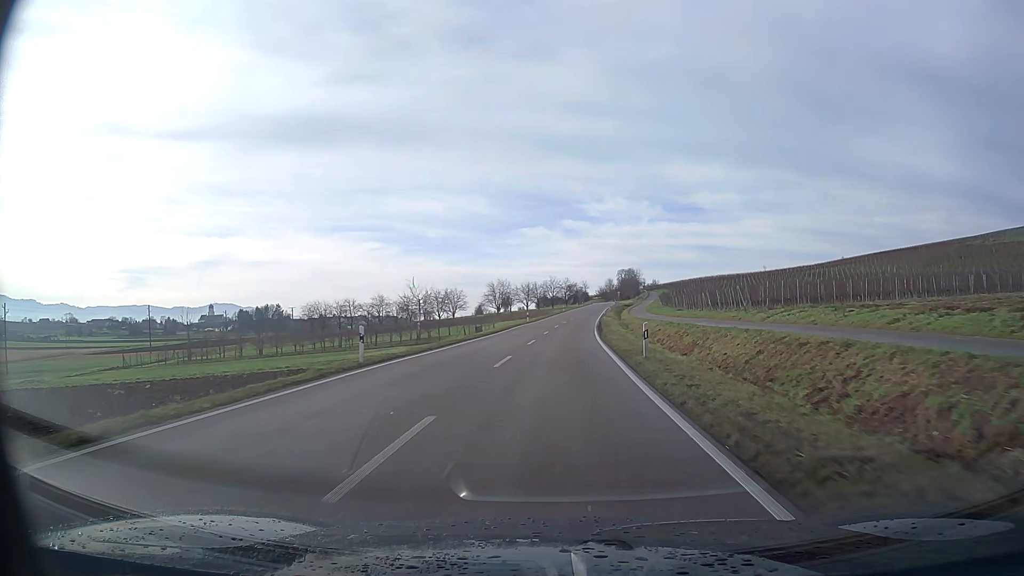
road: primary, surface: asphalt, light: Day
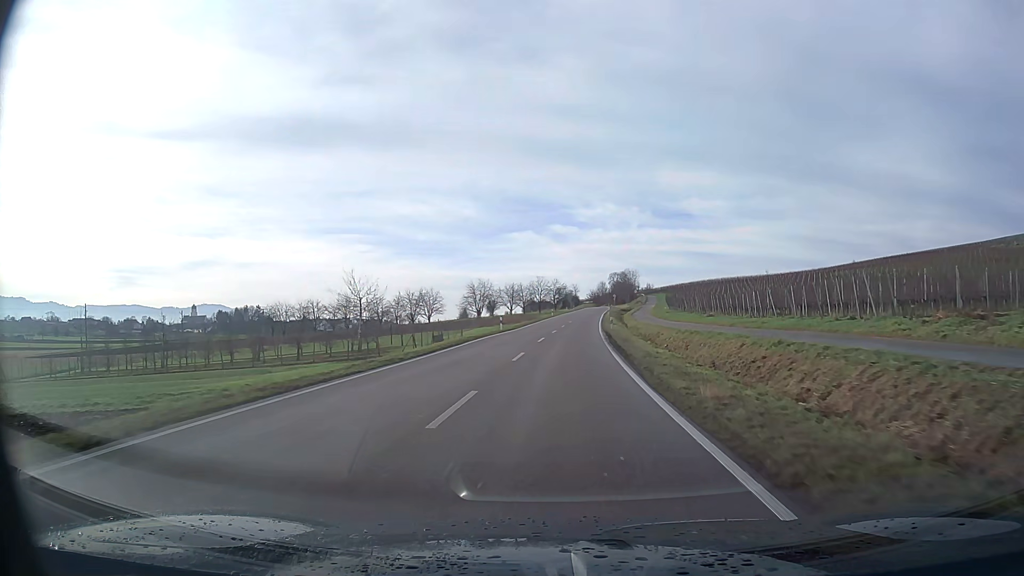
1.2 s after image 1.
(+0.2, +20.7) m; +1°
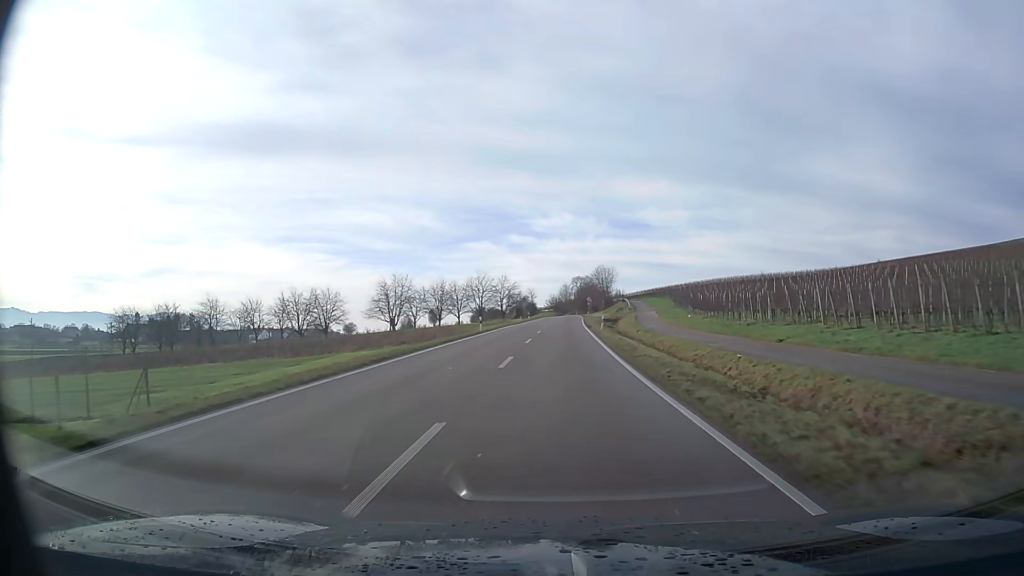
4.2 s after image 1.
(+1.7, +51.7) m; +4°
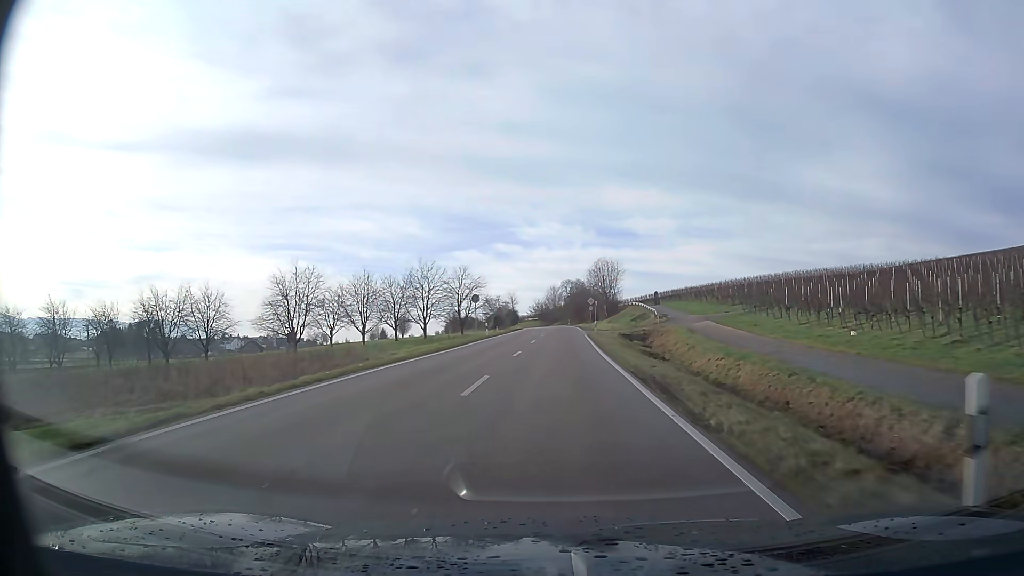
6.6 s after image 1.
(+0.5, +41.2) m; +1°
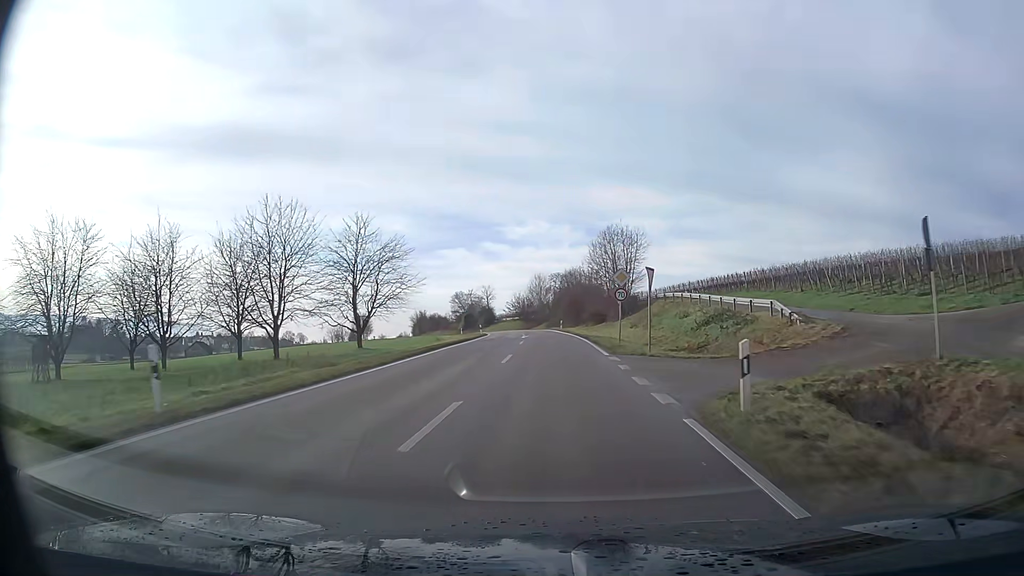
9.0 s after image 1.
(+0.4, +41.2) m; +1°
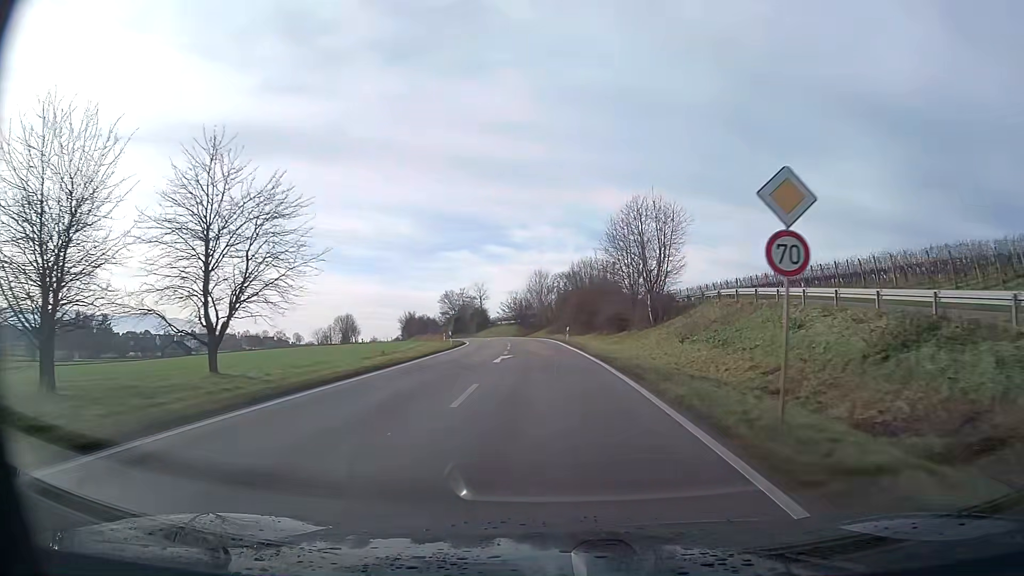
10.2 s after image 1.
(-0.1, +20.7) m; -1°
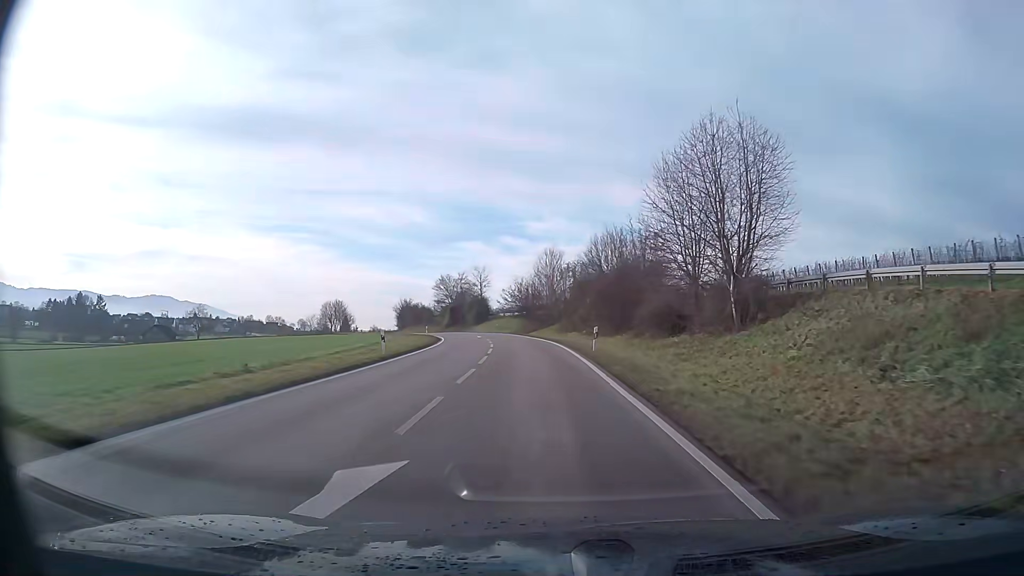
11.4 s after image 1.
(-0.2, +20.7) m; -2°
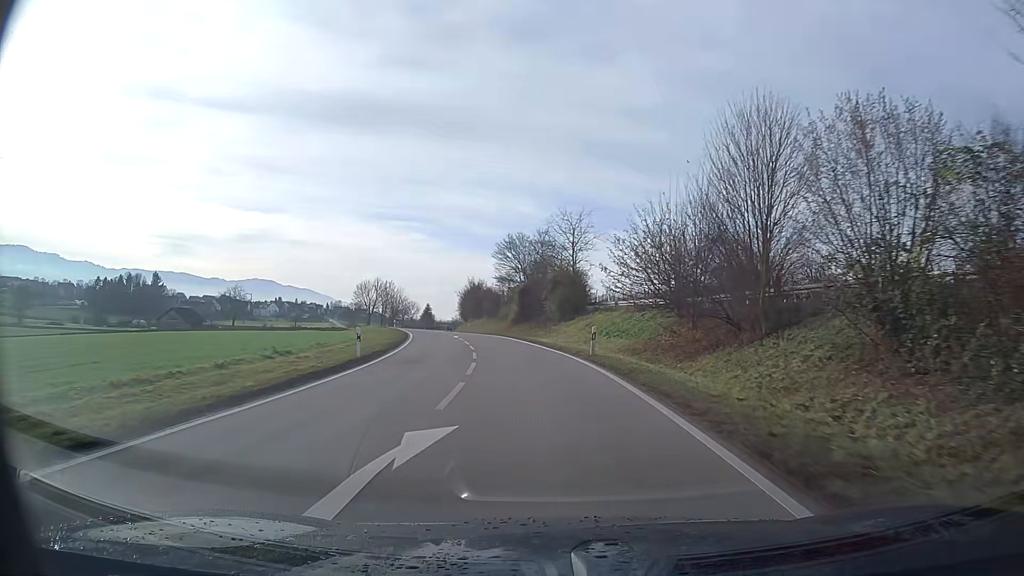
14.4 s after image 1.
(-3.9, +52.1) m; -10°
(0, +10) (-1, +20) (-2, +30) (-4, +40) (-6, +50) (-8, +59) (-10, +69) (-12, +79) (-15, +89) (-16, +98) m
